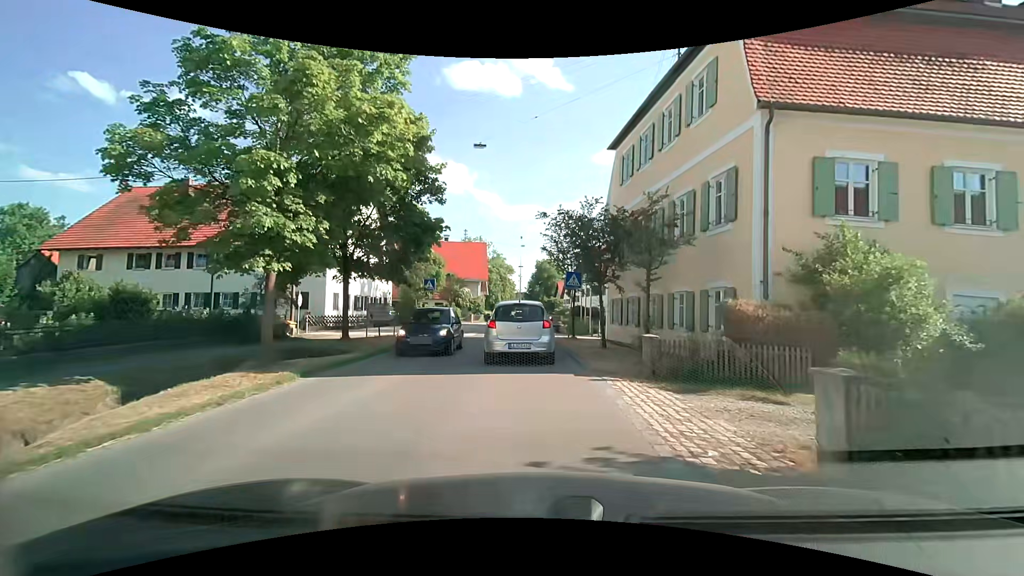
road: tertiary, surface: asphalt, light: Day
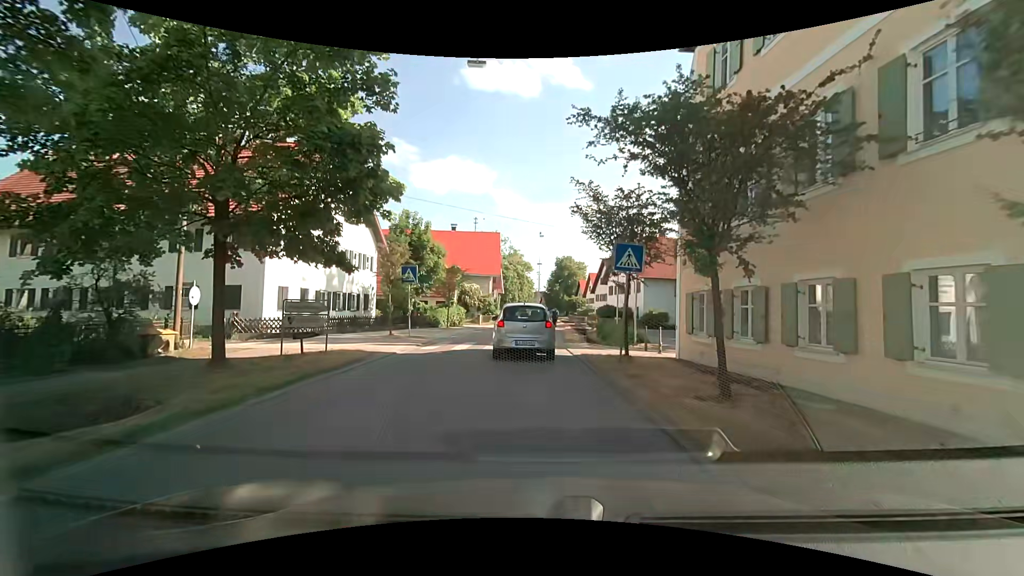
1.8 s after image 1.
(-0.2, +9.6) m; -2°
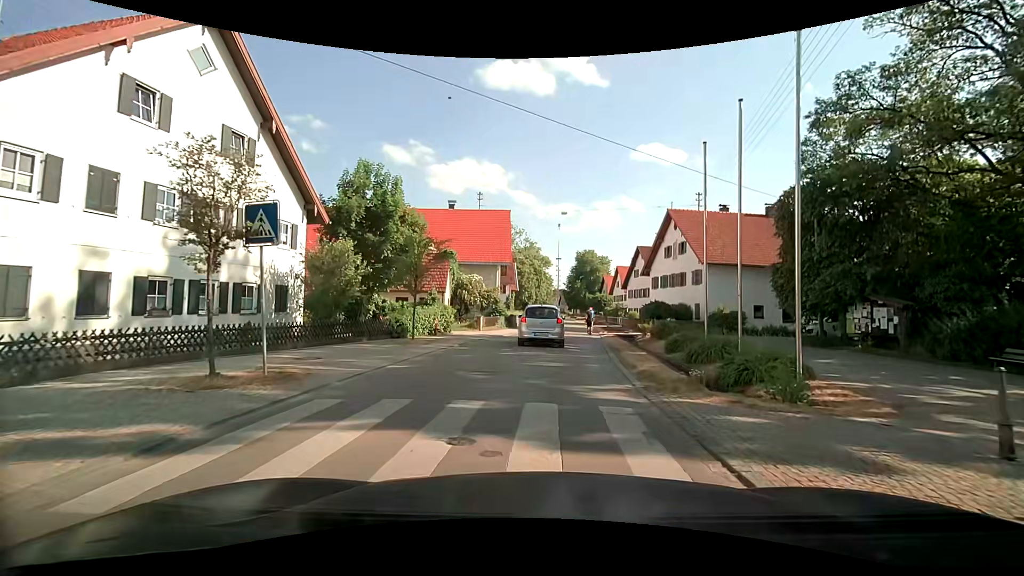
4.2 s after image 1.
(-0.5, +13.9) m; -3°
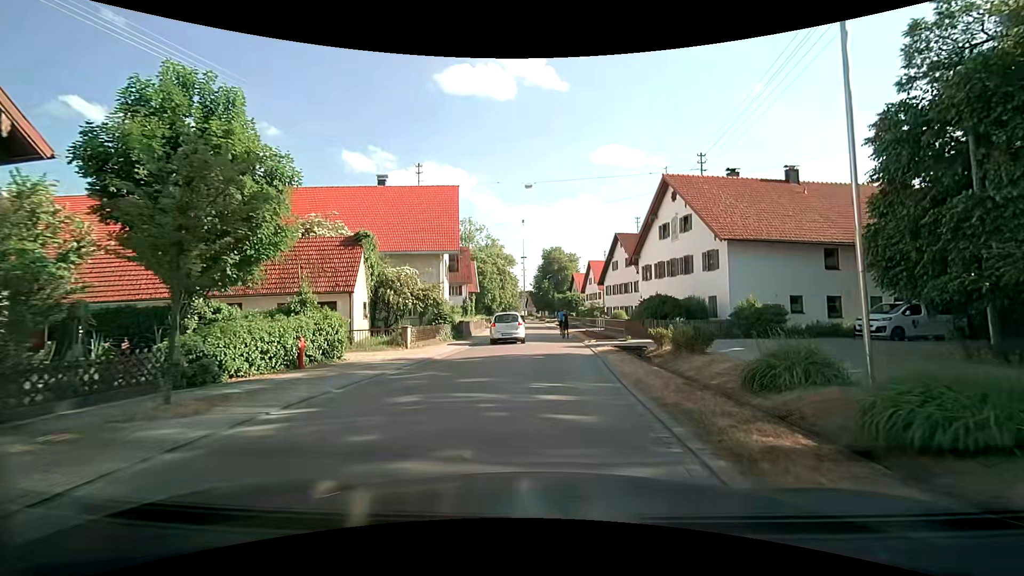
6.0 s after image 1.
(+0.5, +11.3) m; +4°
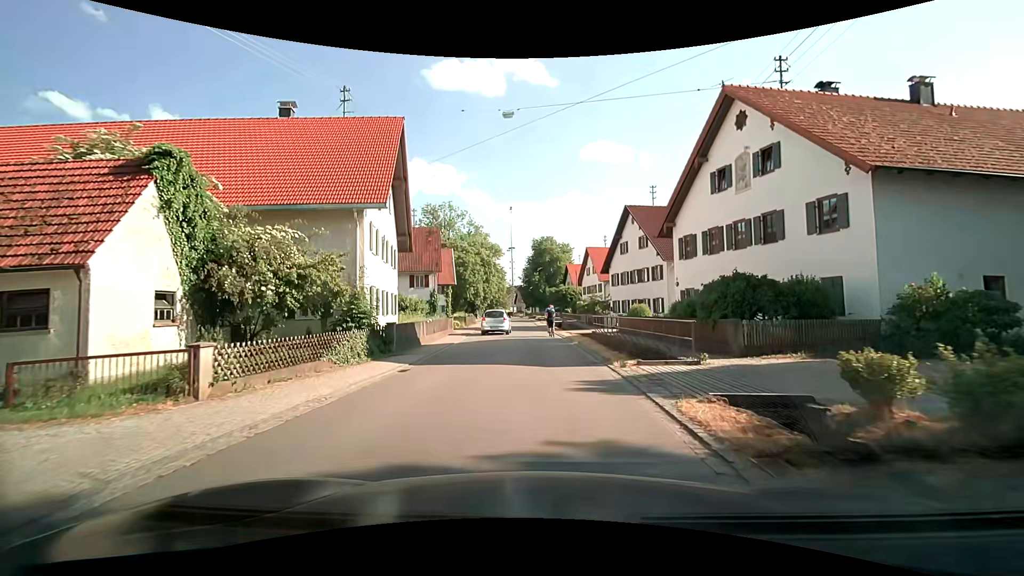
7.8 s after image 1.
(+0.4, +13.0) m; +2°
